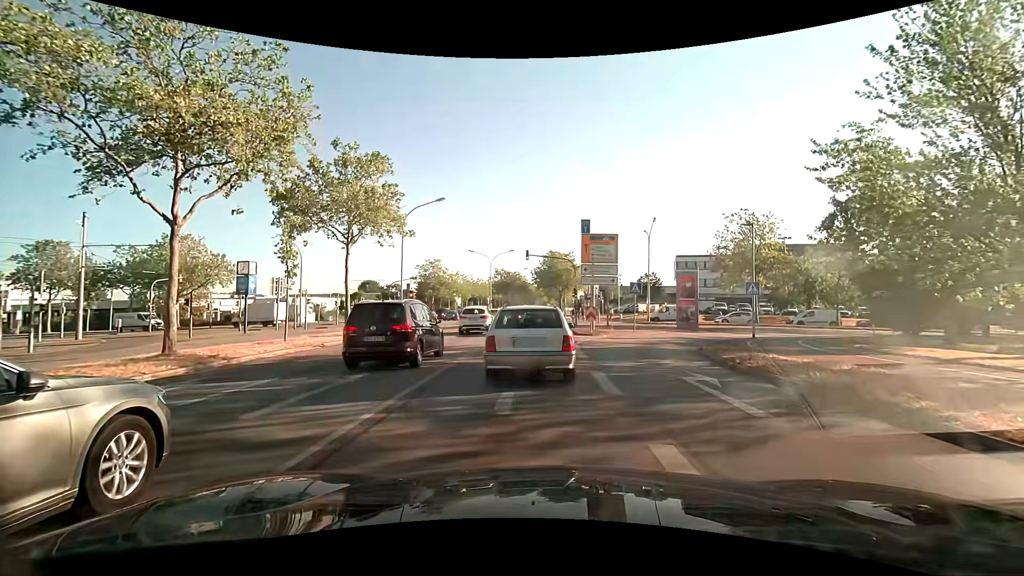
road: primary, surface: asphalt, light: Day
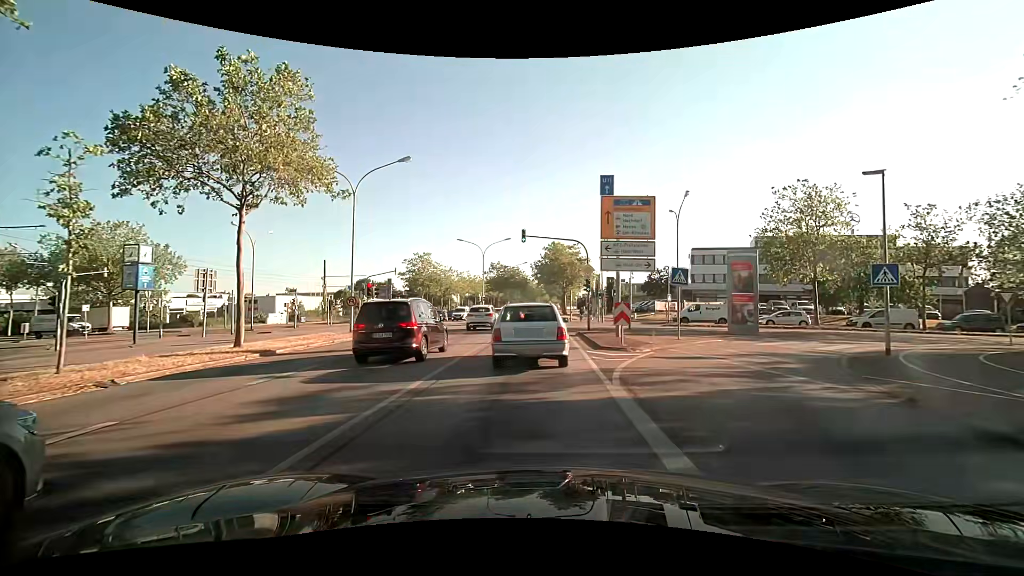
(+0.2, +10.5) m; +1°
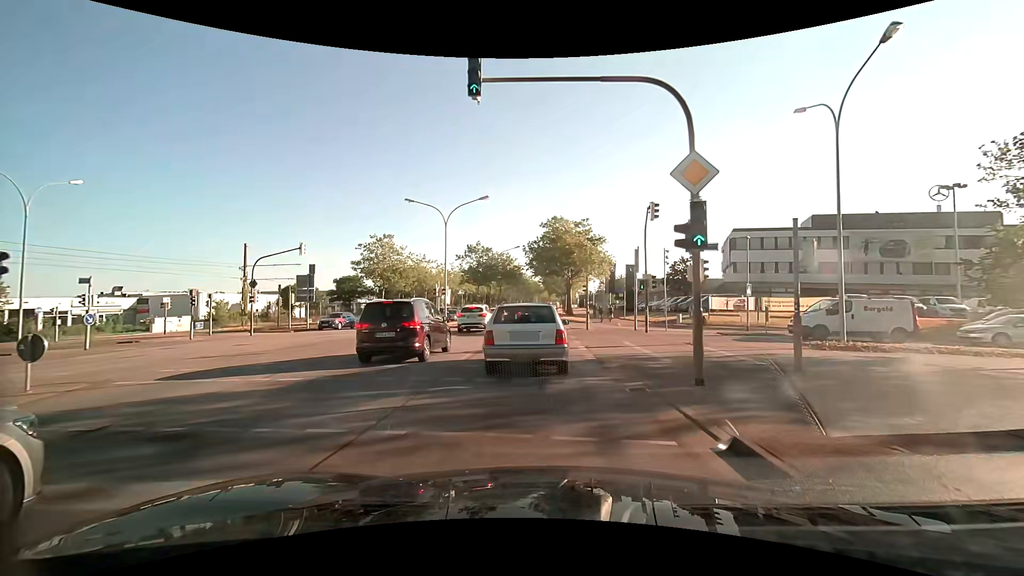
(-0.1, +21.9) m; 0°
